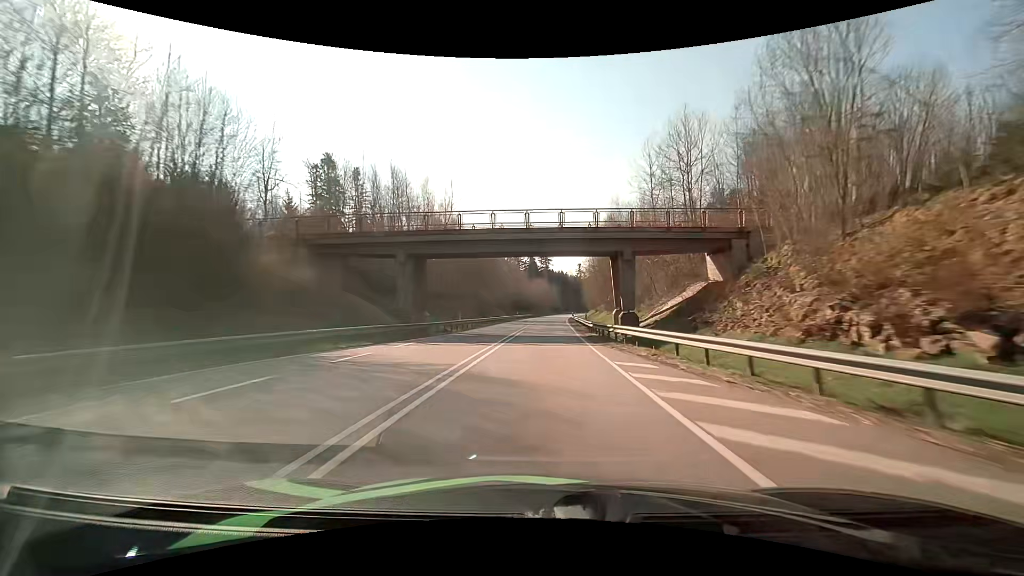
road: primary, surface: asphalt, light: Day
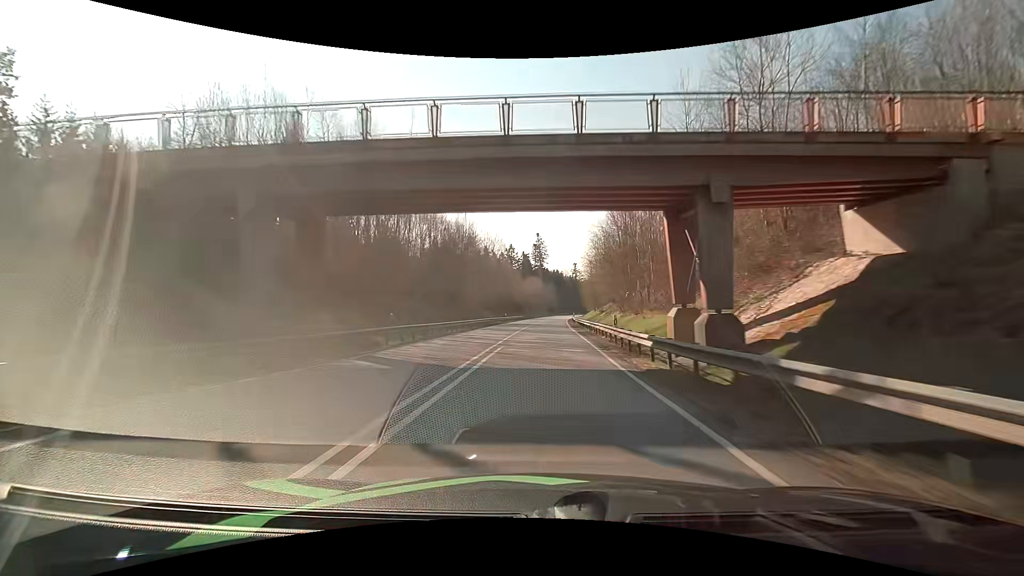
(+0.1, +16.4) m; +1°
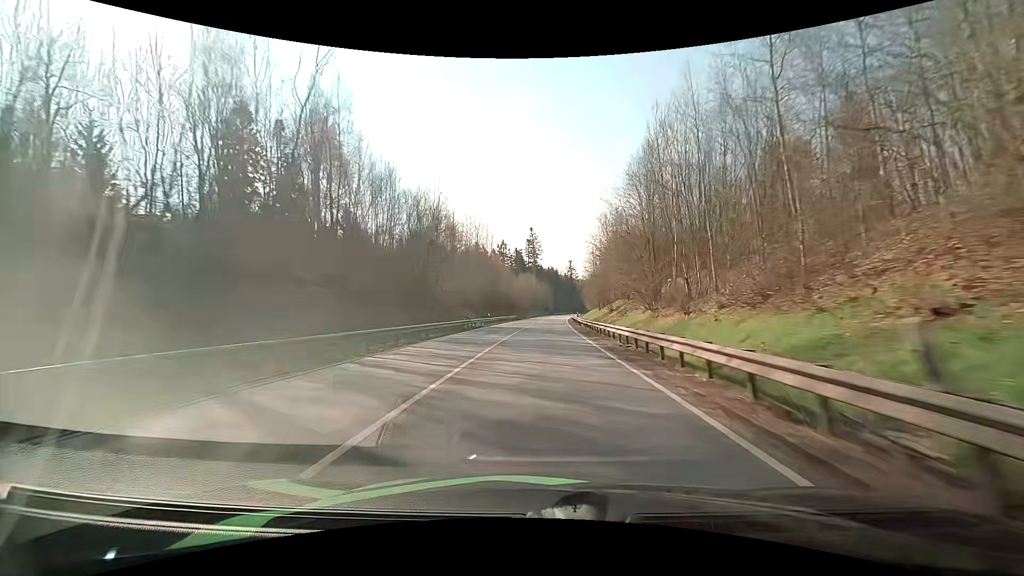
(+0.1, +16.6) m; +1°
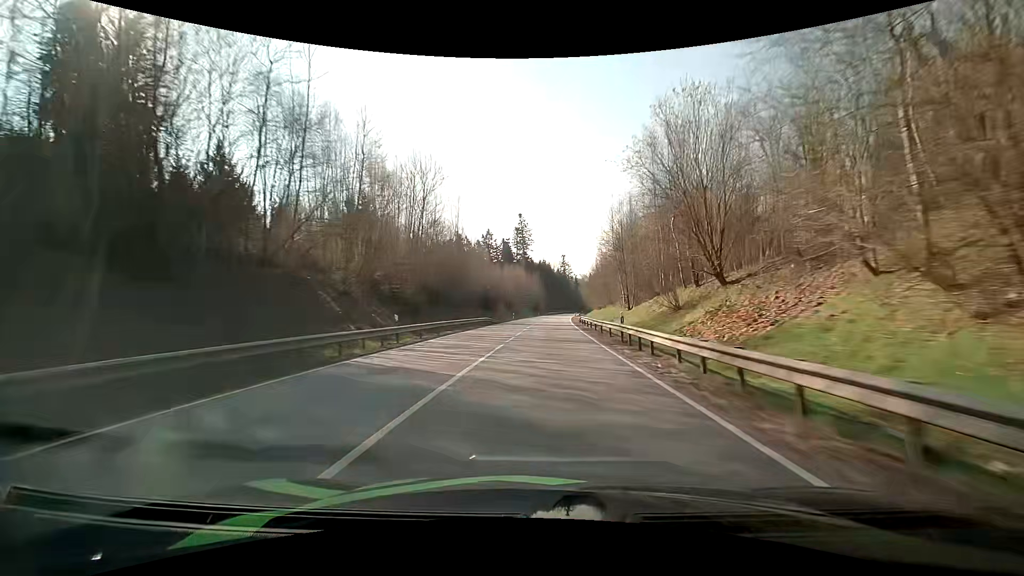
(+0.4, +33.2) m; +1°
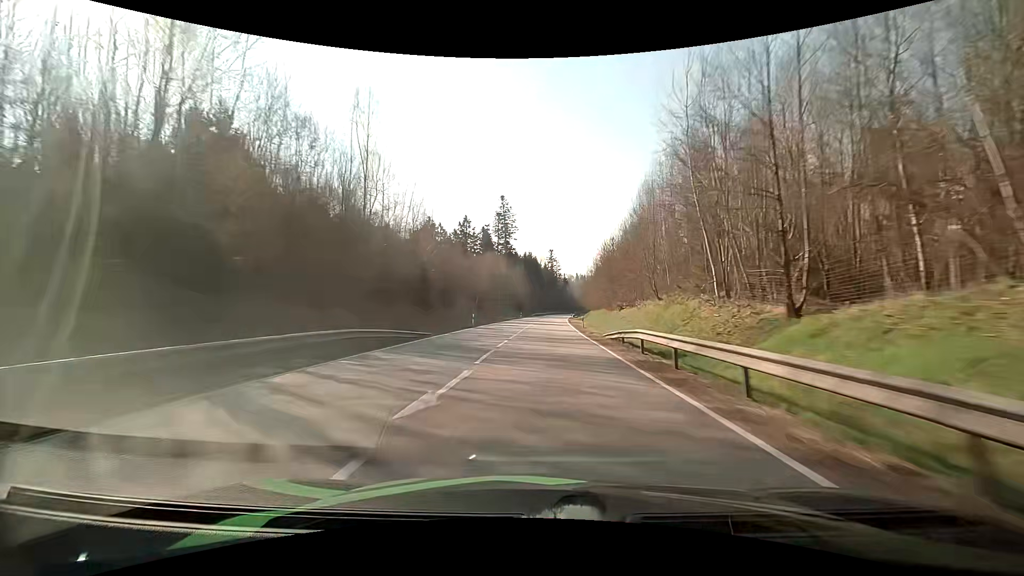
(+0.4, +33.2) m; +2°
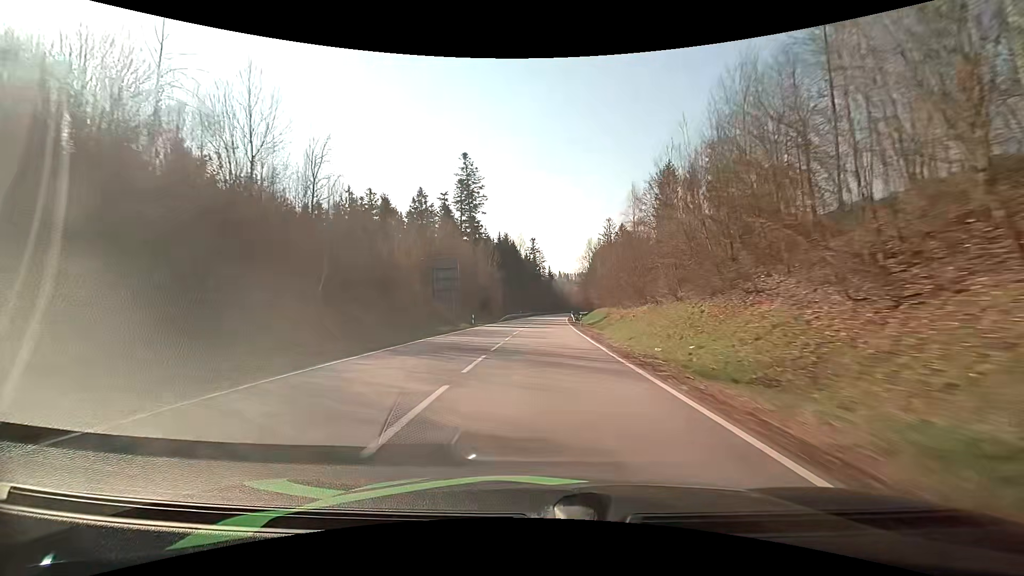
(+0.7, +49.6) m; +2°
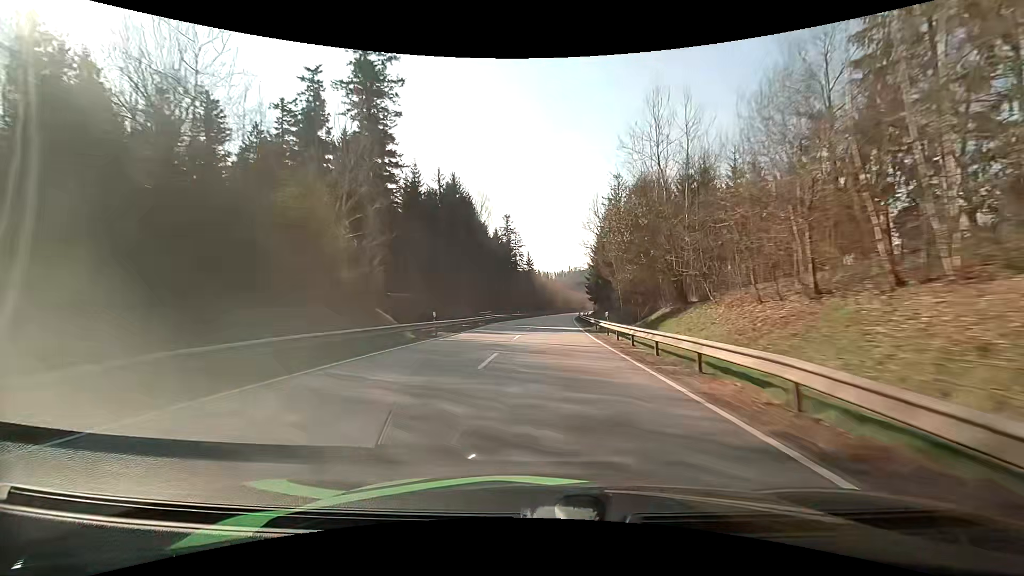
(+1.3, +65.9) m; +2°
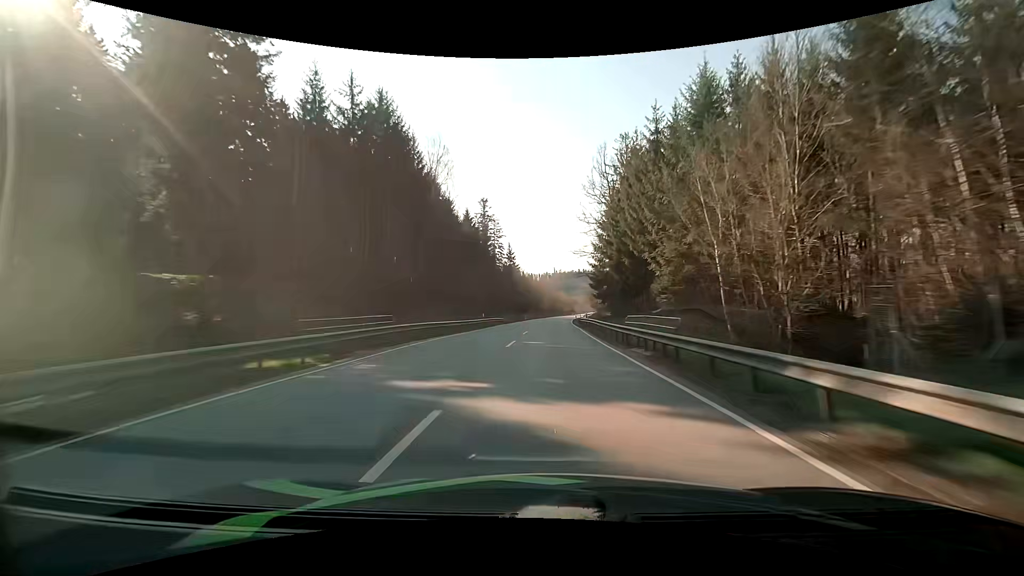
(+0.5, +32.8) m; +2°
(0, +10) (0, +20) (0, +30) (+1, +40) (+1, +50) (+2, +60) (+2, +70) (+3, +80) (+3, +90) (+4, +100) m
